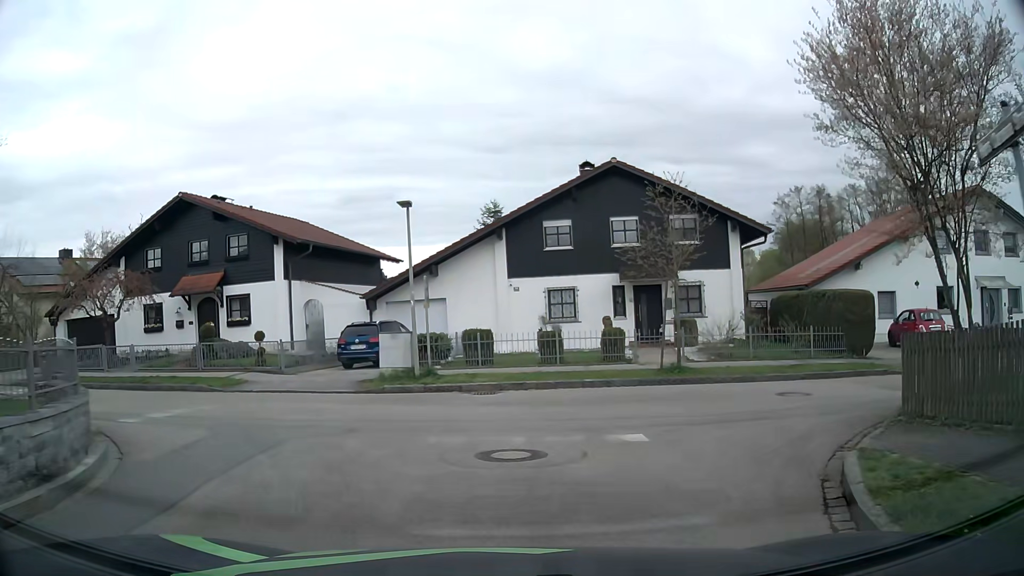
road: residential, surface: asphalt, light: Day
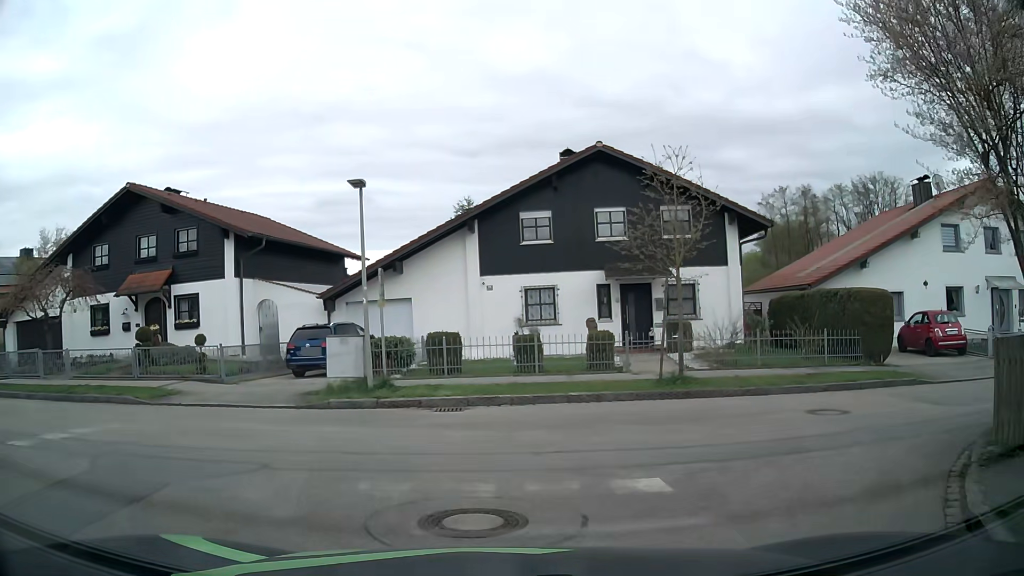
(+0.1, +2.5) m; +4°
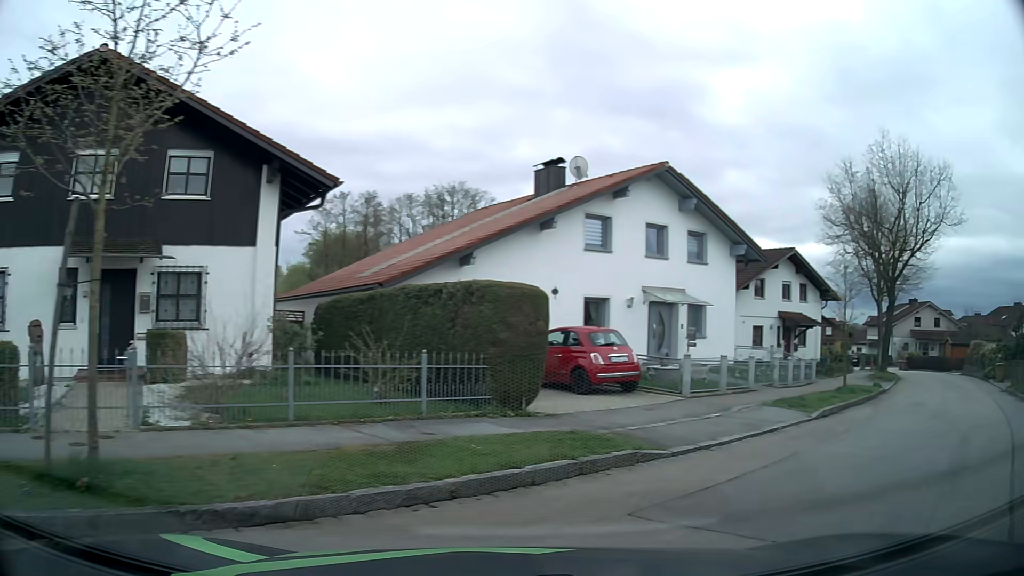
(+1.7, +8.3) m; +35°
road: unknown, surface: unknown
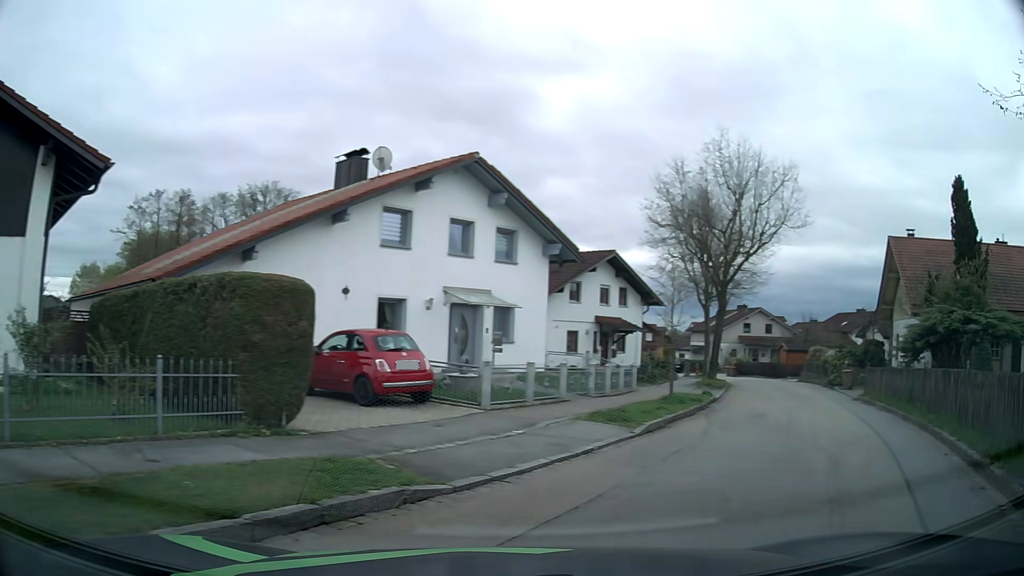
(+0.3, +1.9) m; +16°
